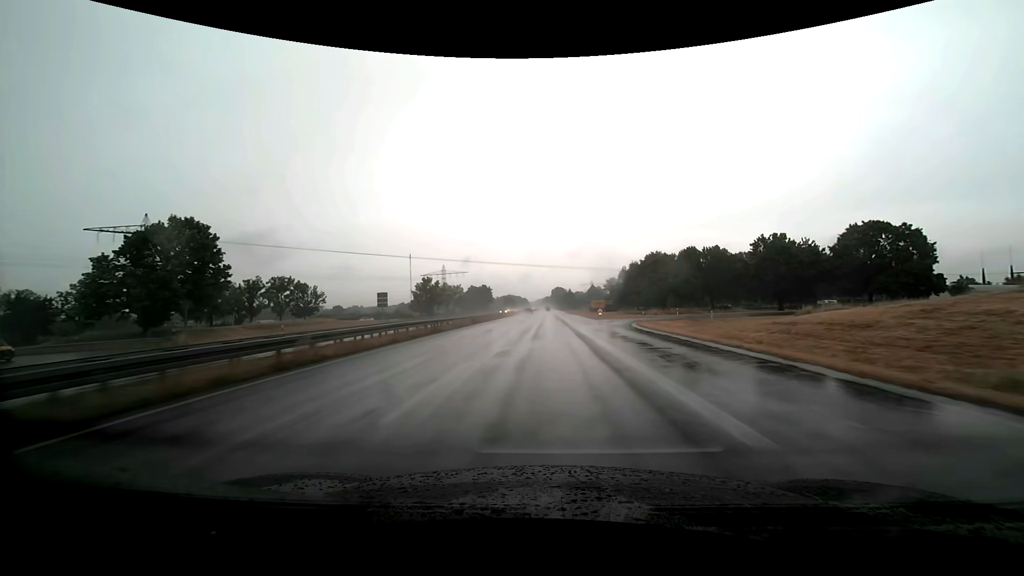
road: trunk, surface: asphalt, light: Day
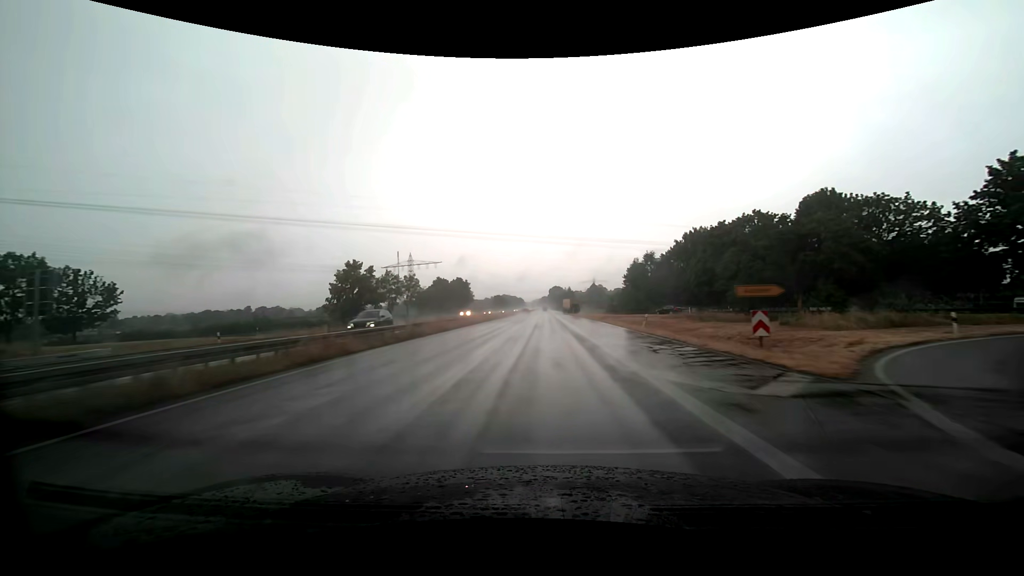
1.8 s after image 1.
(+0.3, +47.5) m; 0°
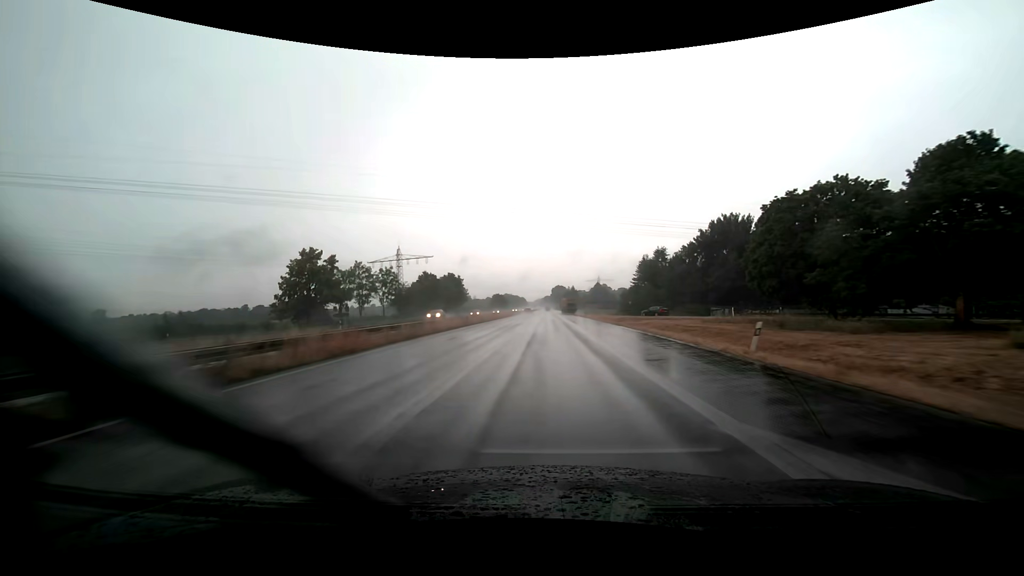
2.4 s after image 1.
(0.0, +16.0) m; 0°
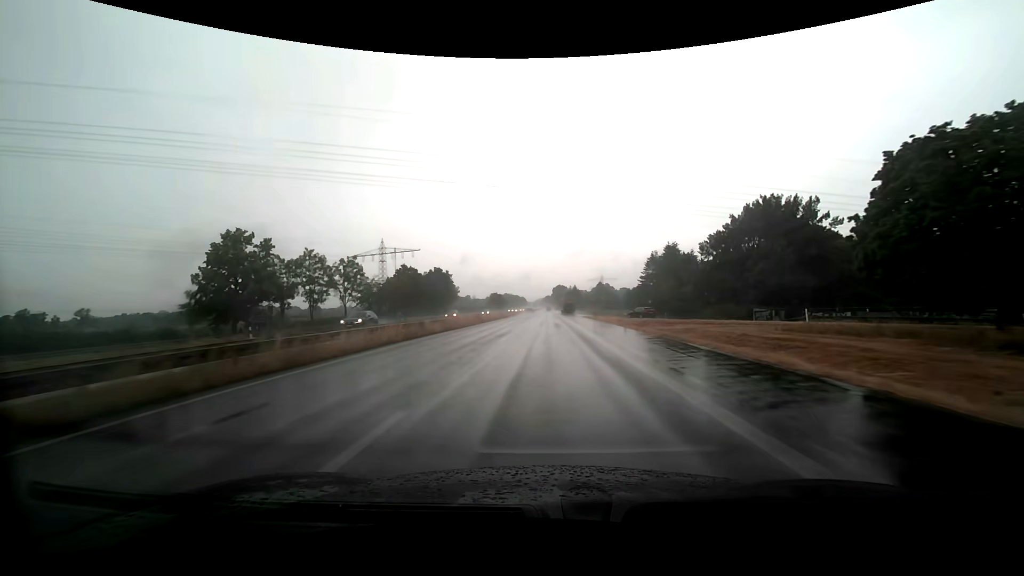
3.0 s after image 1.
(0.0, +16.0) m; 0°
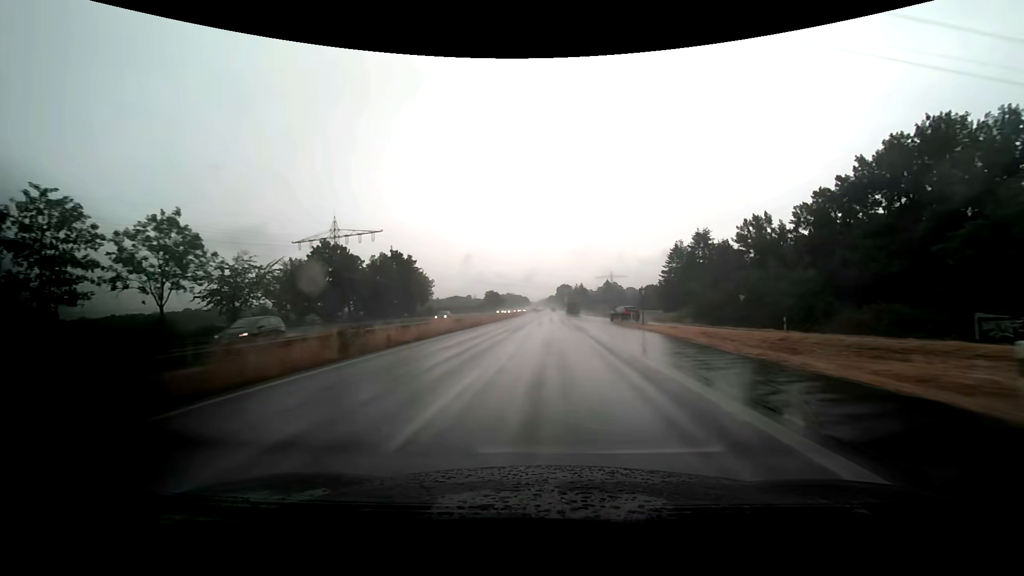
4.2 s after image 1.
(0.0, +32.4) m; 0°
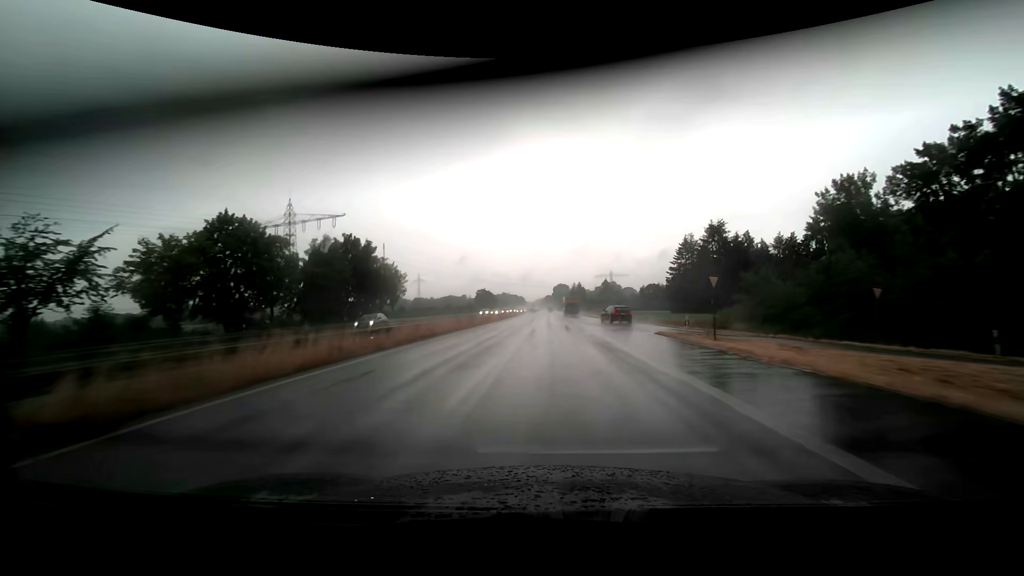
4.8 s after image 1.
(0.0, +16.4) m; 0°
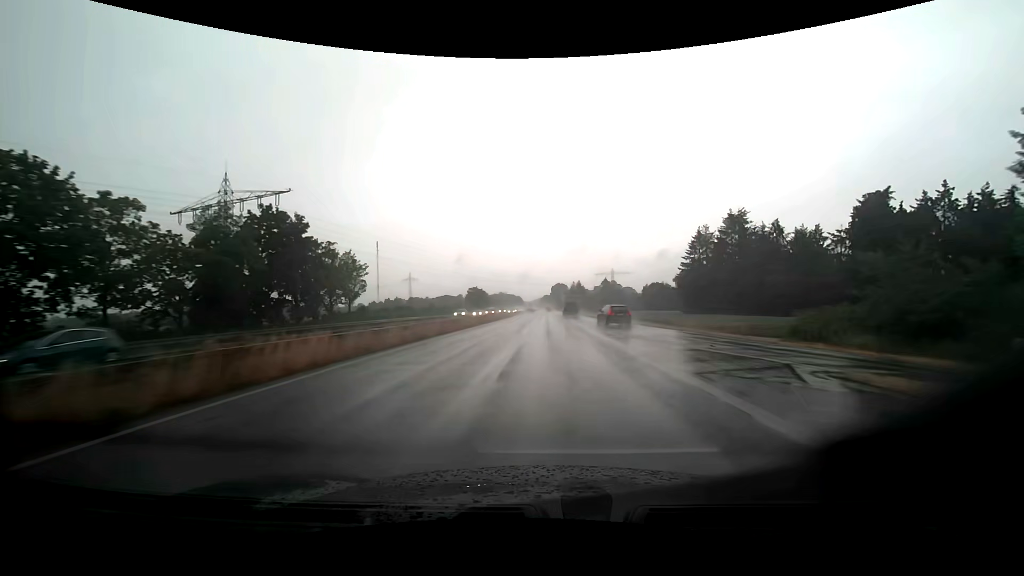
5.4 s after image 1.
(0.0, +16.5) m; 0°
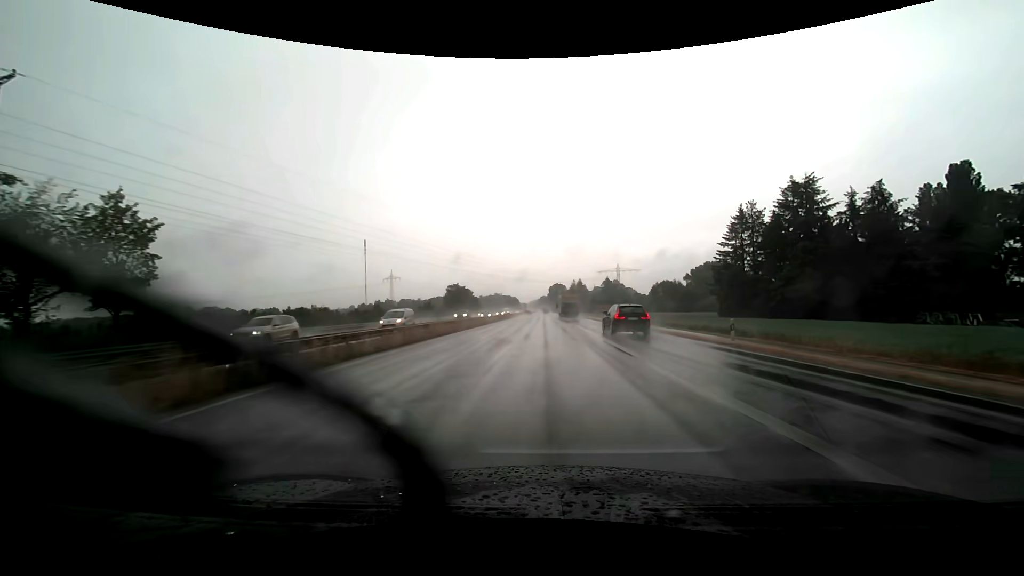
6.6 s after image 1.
(+0.2, +33.2) m; 0°
(0, +10) (0, +20) (0, +30) (0, +40) (0, +50) (0, +60) (0, +70) (0, +80) (0, +90) (0, +100) m
